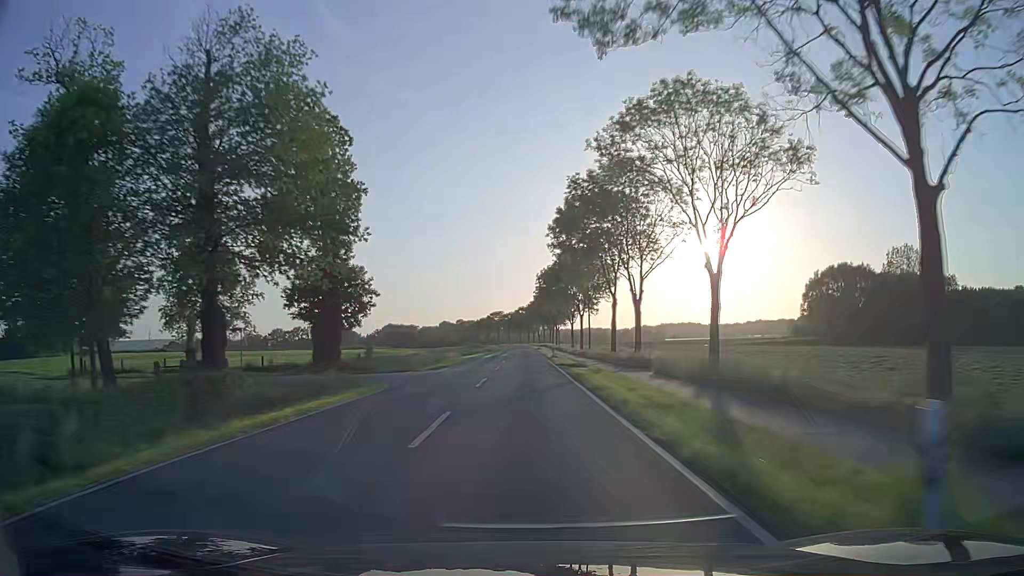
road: secondary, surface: asphalt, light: Day
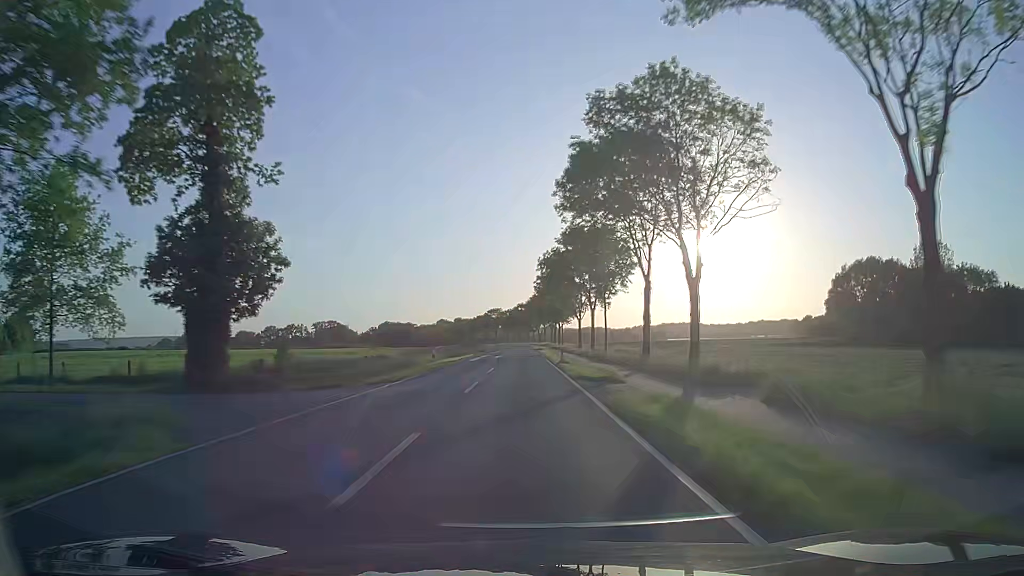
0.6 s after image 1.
(0.0, +15.1) m; 0°
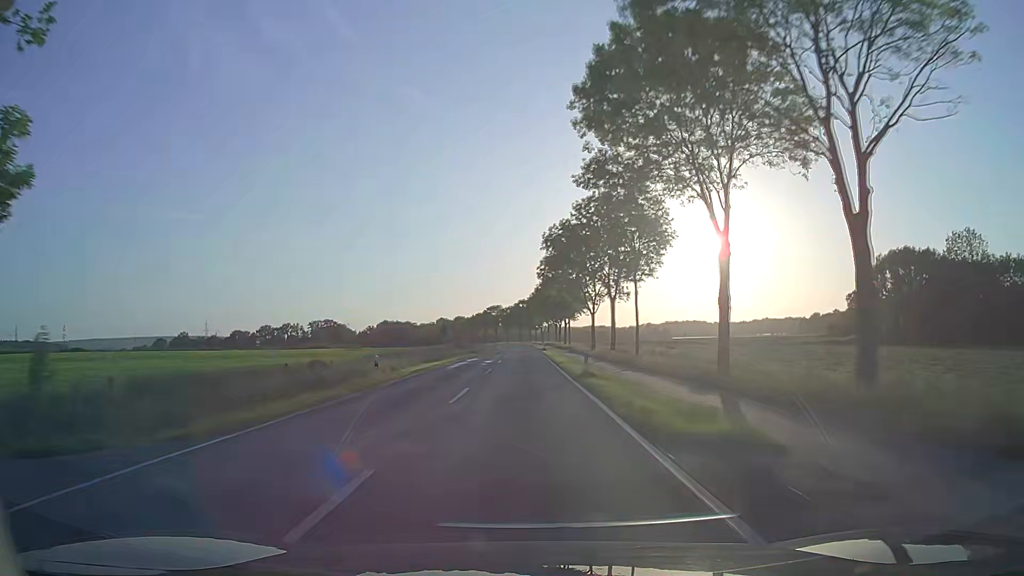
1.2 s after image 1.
(0.0, +15.1) m; 0°
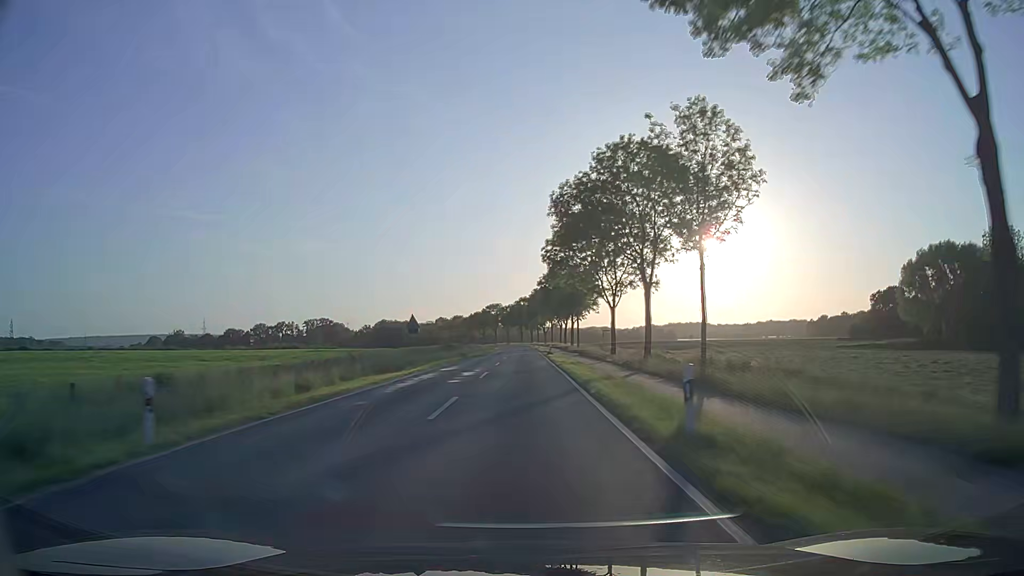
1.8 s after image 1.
(0.0, +15.1) m; 0°
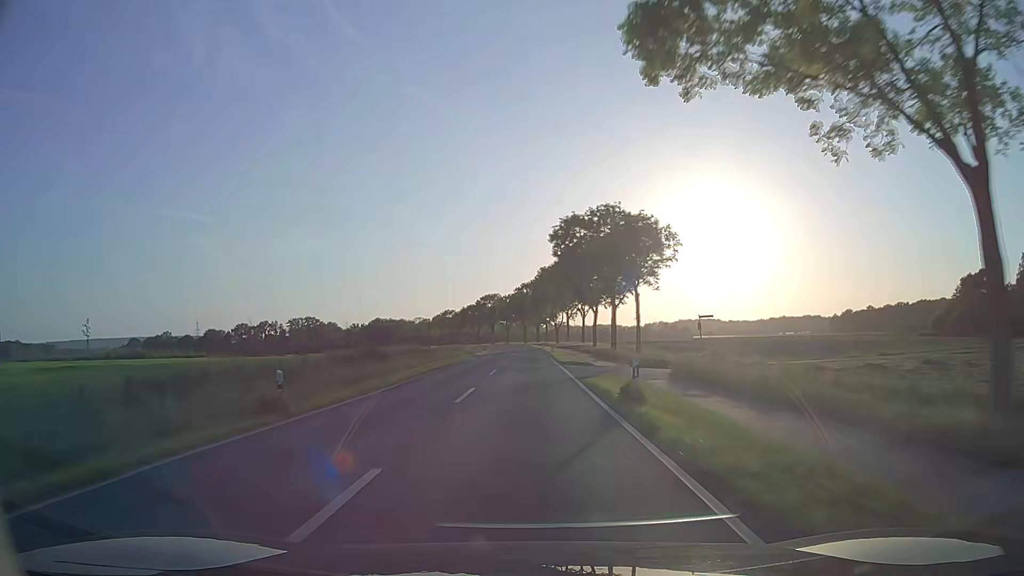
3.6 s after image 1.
(-0.1, +44.9) m; 0°
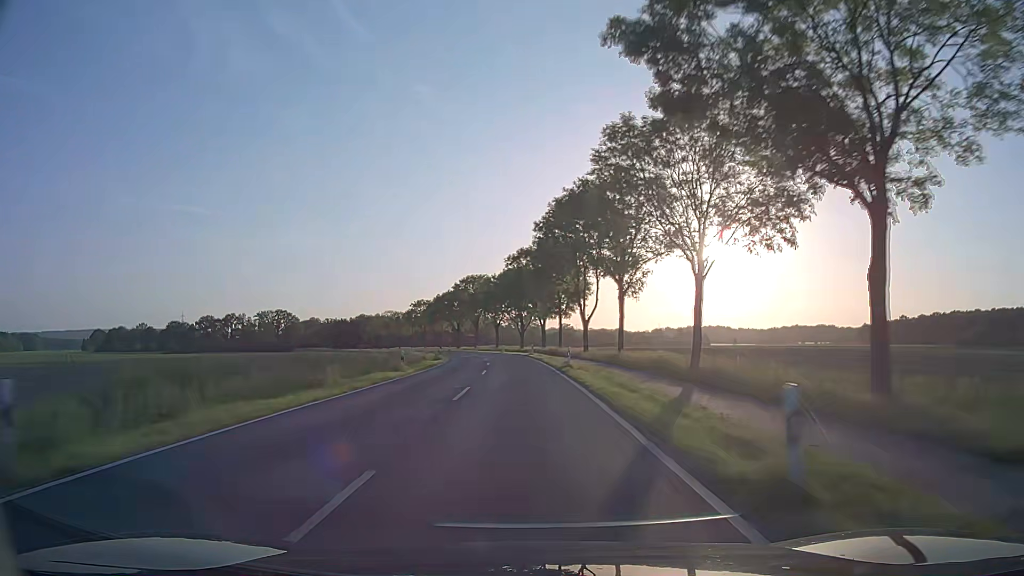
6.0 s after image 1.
(0.0, +58.8) m; 0°
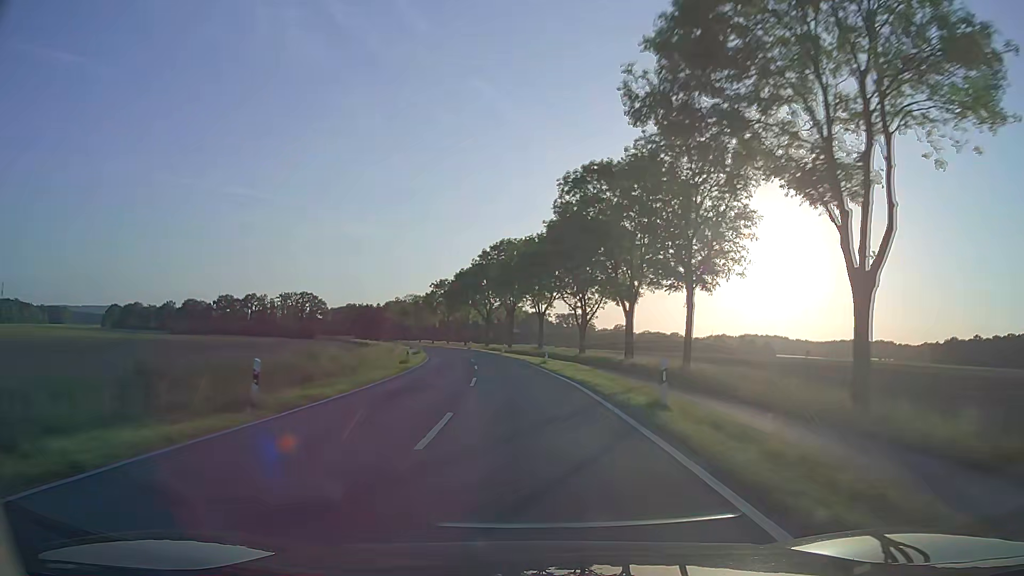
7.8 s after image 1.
(-1.1, +43.5) m; -4°
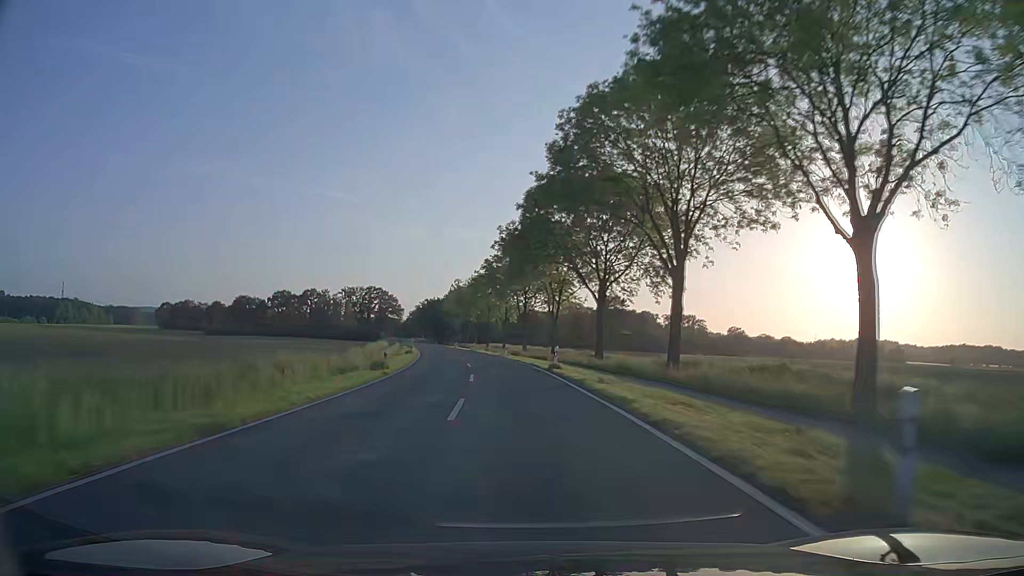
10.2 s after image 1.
(-3.9, +58.1) m; -8°
(0, +10) (-1, +20) (-1, +30) (-3, +40) (-4, +50) (-5, +60) (-7, +70) (-9, +79) (-11, +89) (-13, +99) m
